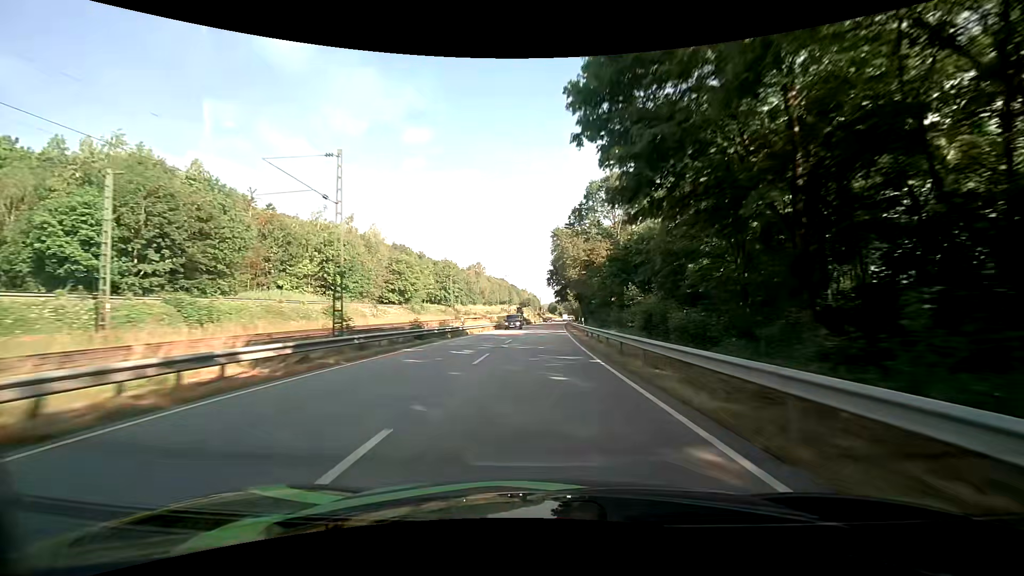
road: primary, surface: asphalt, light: Day
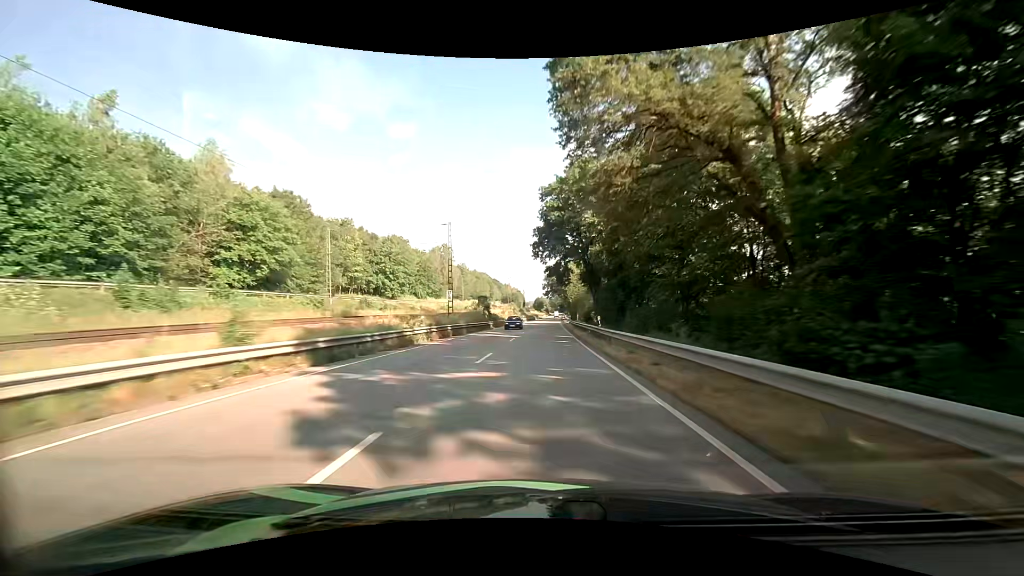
(+0.9, +49.2) m; +2°
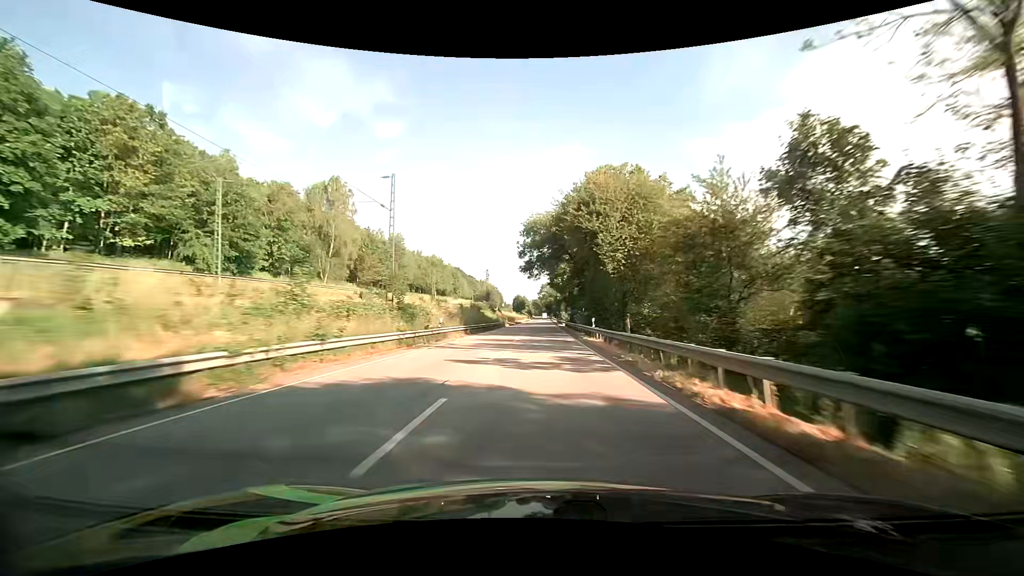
(+1.6, +83.4) m; +2°
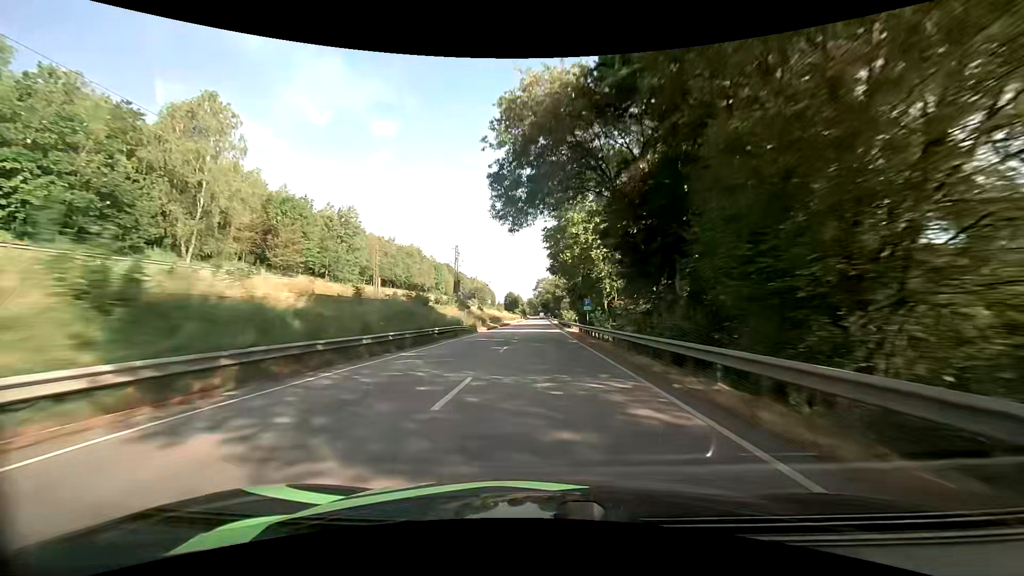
(+0.3, +34.0) m; +1°
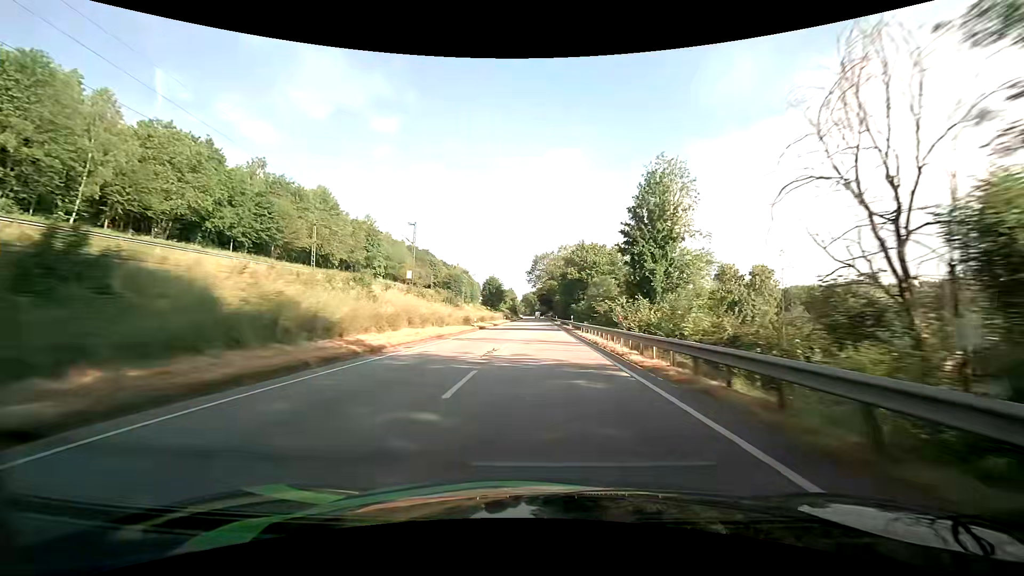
(+0.2, +84.8) m; 0°
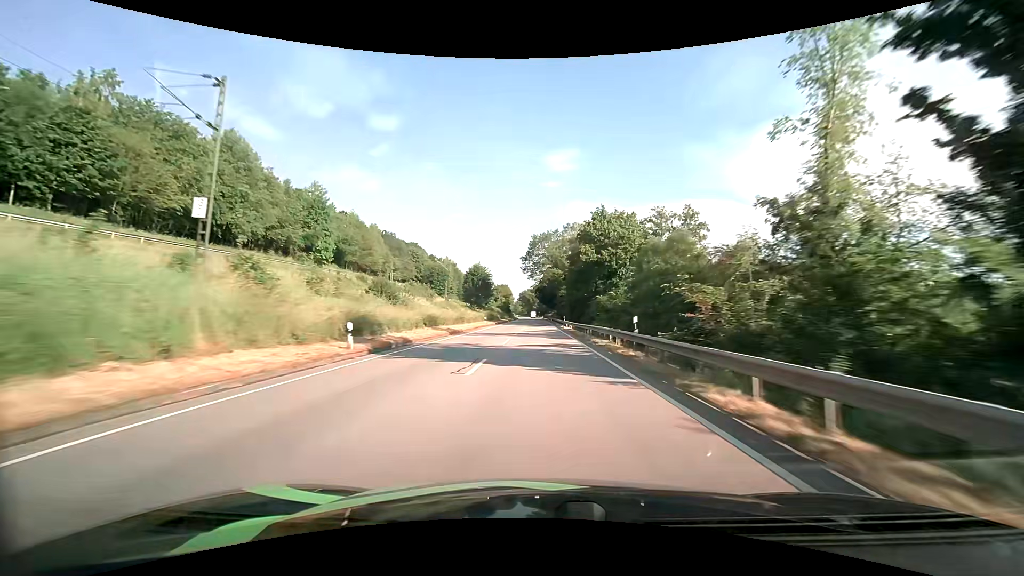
(+0.2, +33.5) m; 0°
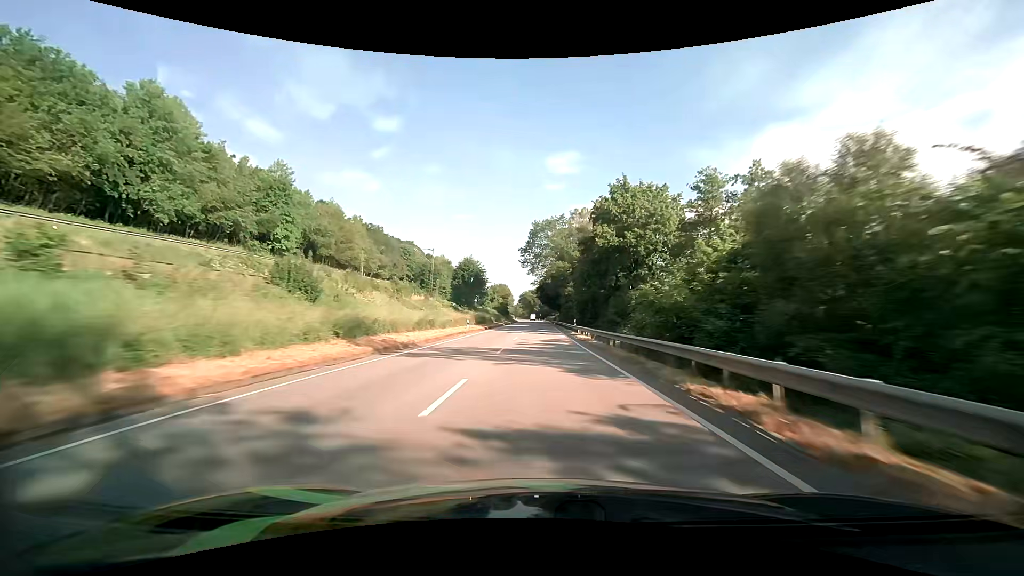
(0.0, +16.7) m; 0°
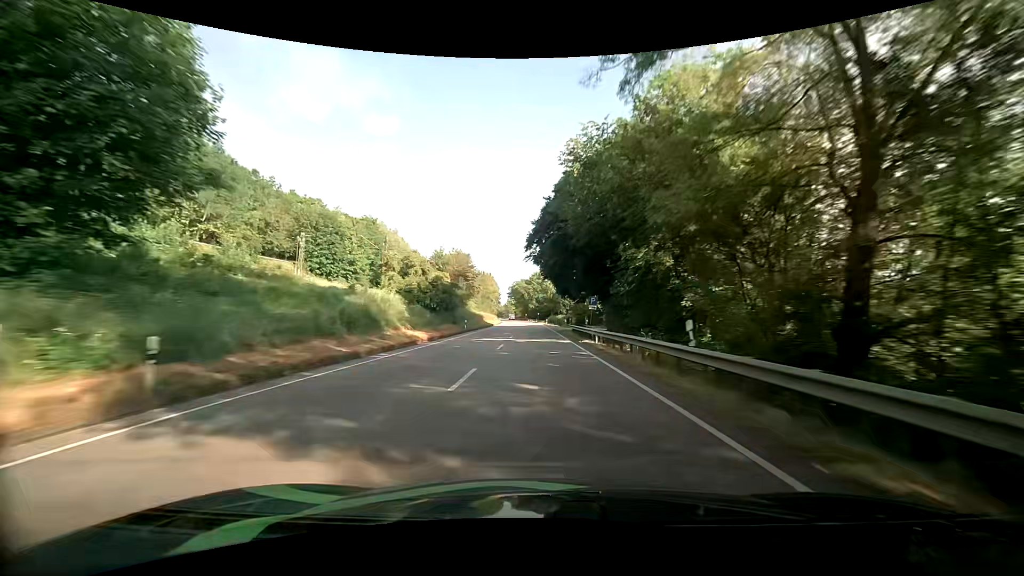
(-0.1, +82.4) m; 0°
(0, +10) (0, +20) (0, +30) (0, +40) (0, +50) (0, +60) (0, +70) (0, +80) (0, +90) (-1, +100) m
